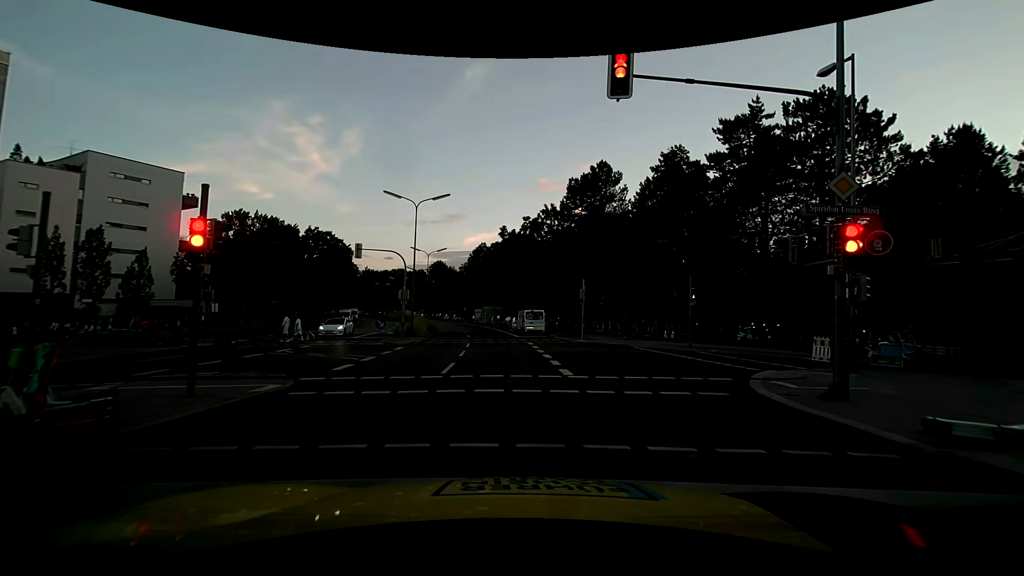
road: secondary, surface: asphalt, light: Day
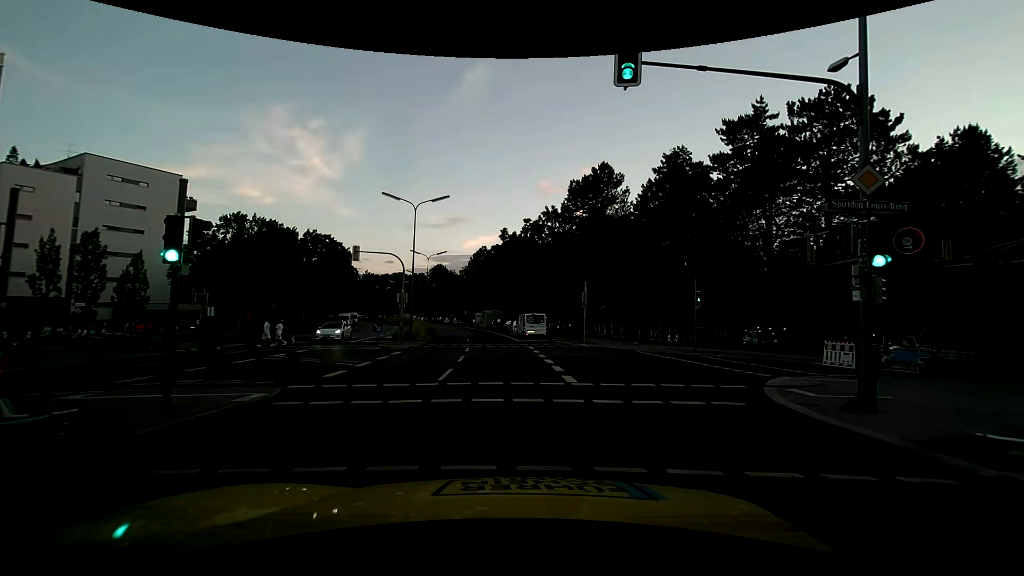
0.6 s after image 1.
(0.0, +0.7) m; 0°
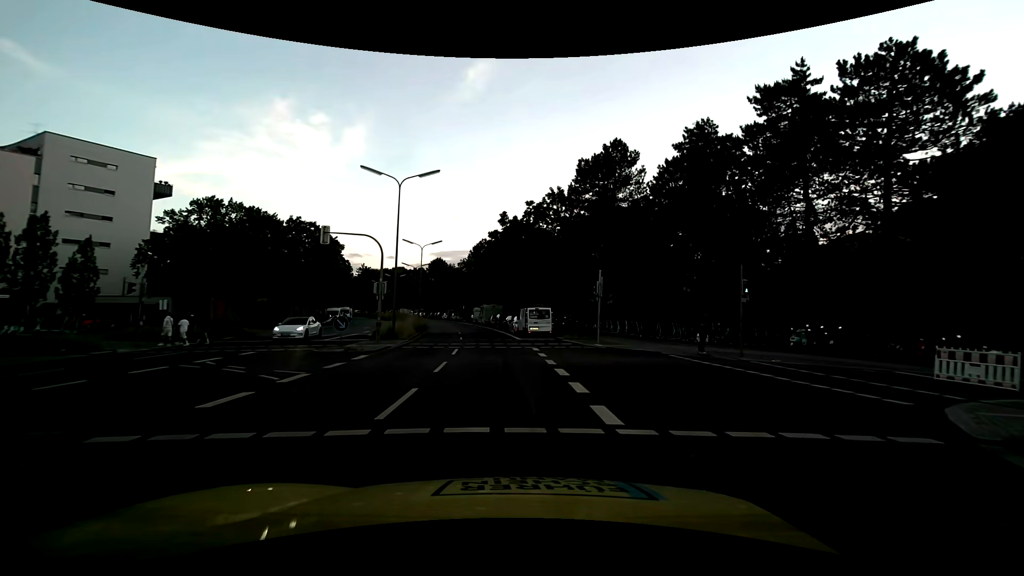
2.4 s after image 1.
(-0.1, +5.6) m; -1°
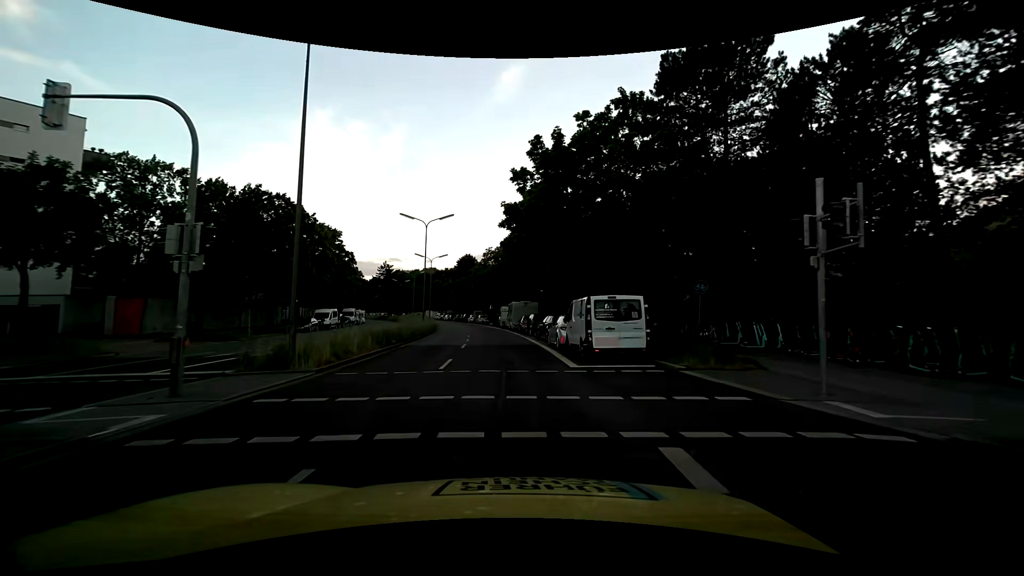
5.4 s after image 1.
(-0.5, +17.6) m; -4°
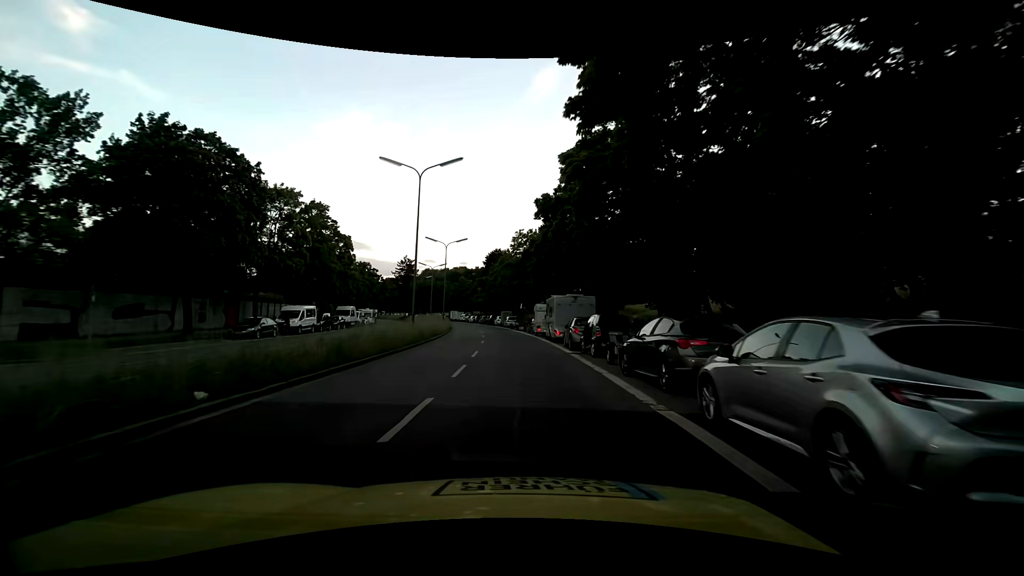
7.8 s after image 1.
(-0.7, +16.7) m; -4°
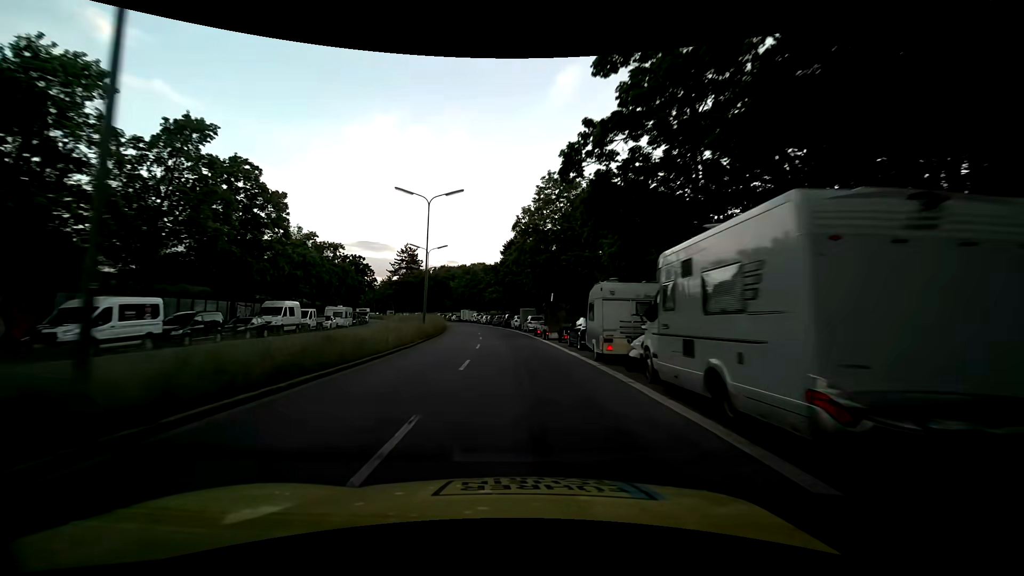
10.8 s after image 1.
(-0.4, +22.7) m; -2°
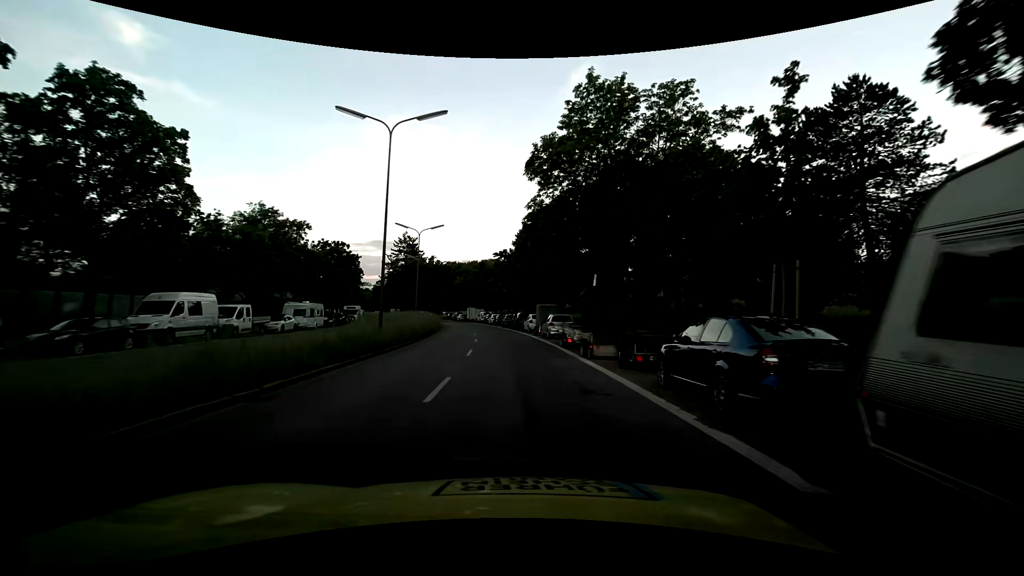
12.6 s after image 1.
(-0.2, +13.9) m; -2°
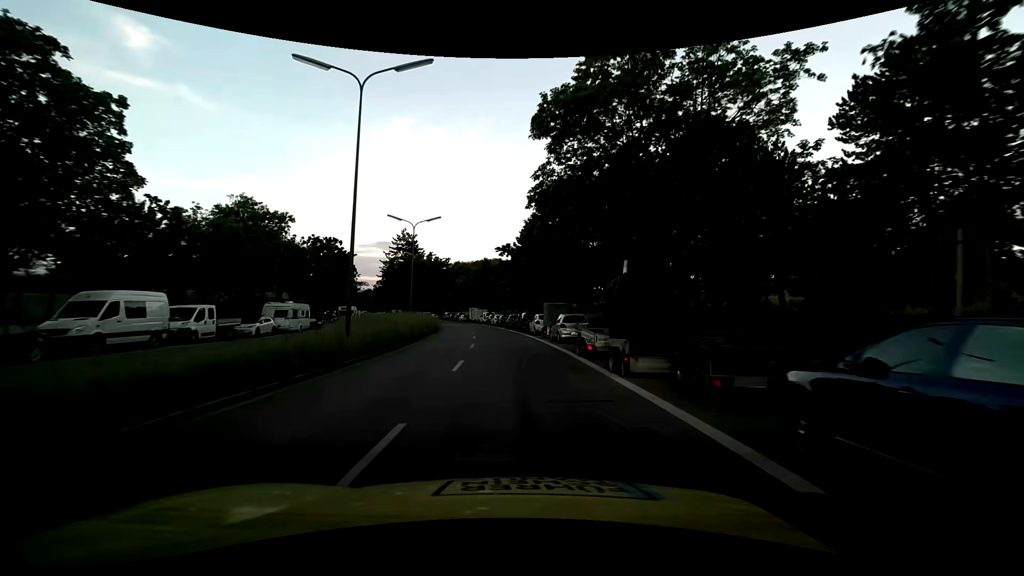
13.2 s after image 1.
(0.0, +4.6) m; 0°
(0, +10) (0, +20) (-1, +30) (-2, +40) (-3, +50) (-5, +60) (-7, +70) (-9, +79) (-11, +89) (-14, +99) m
